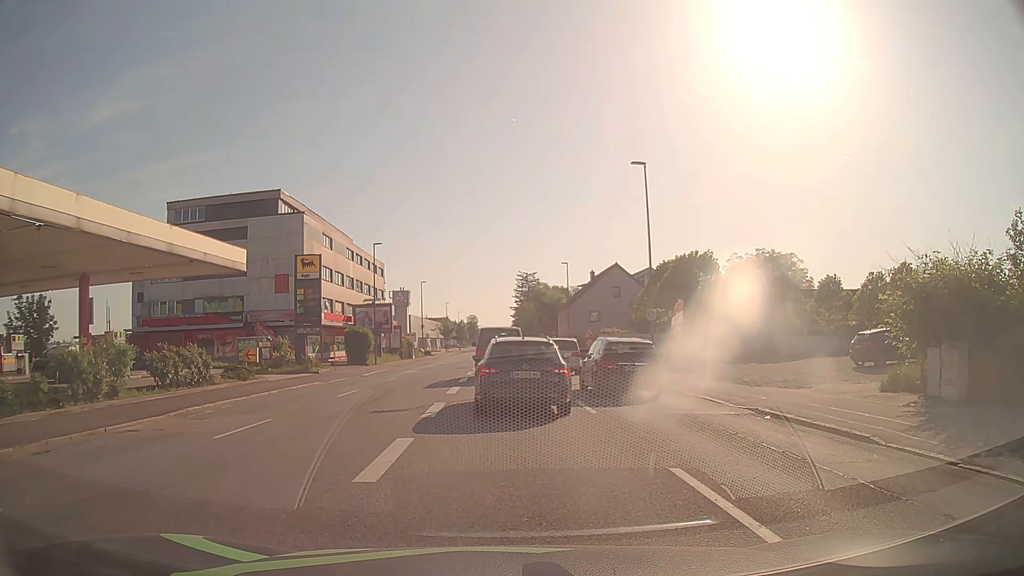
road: tertiary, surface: asphalt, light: Day
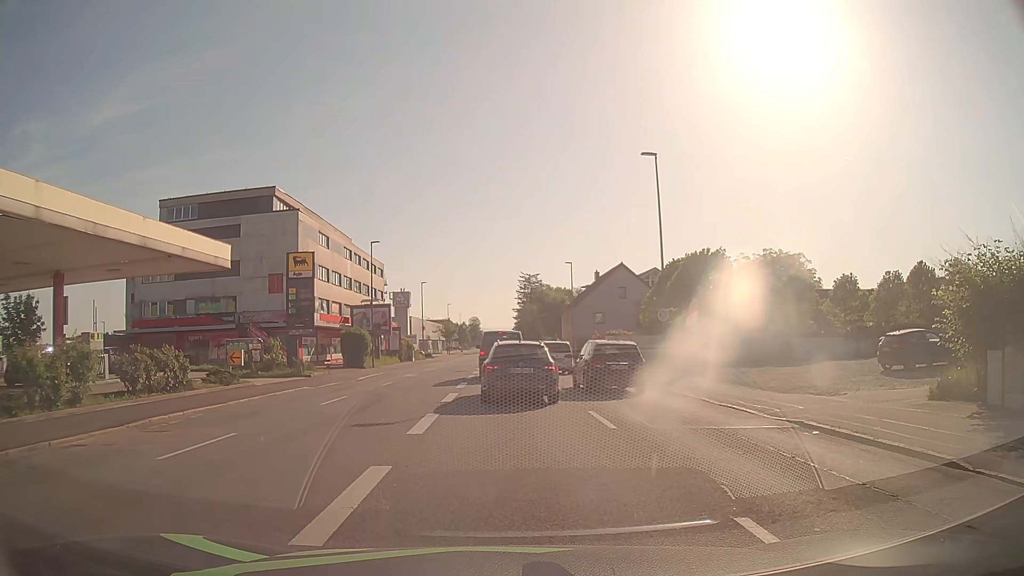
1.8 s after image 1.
(0.0, +2.3) m; -1°
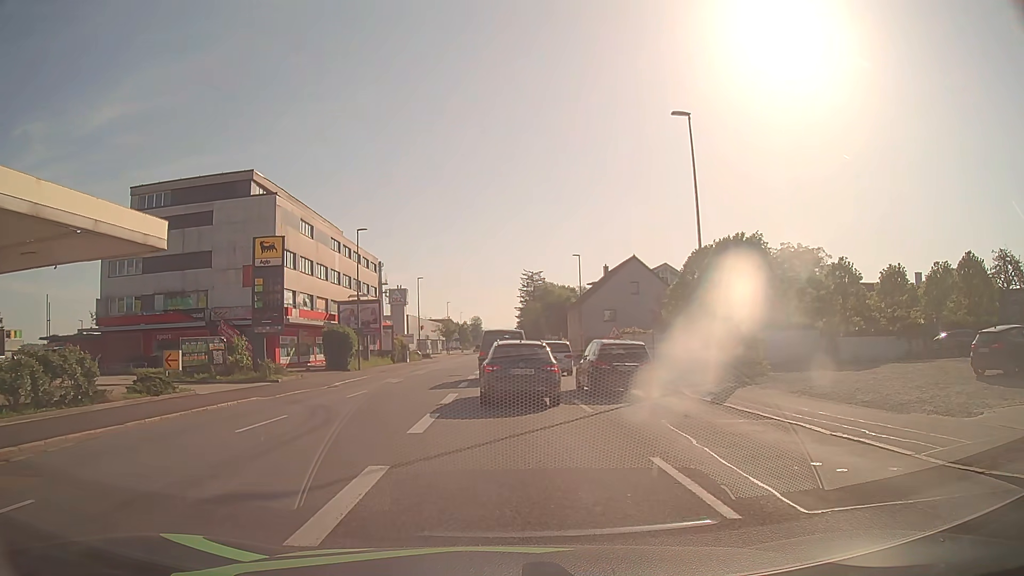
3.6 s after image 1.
(0.0, +6.2) m; 0°
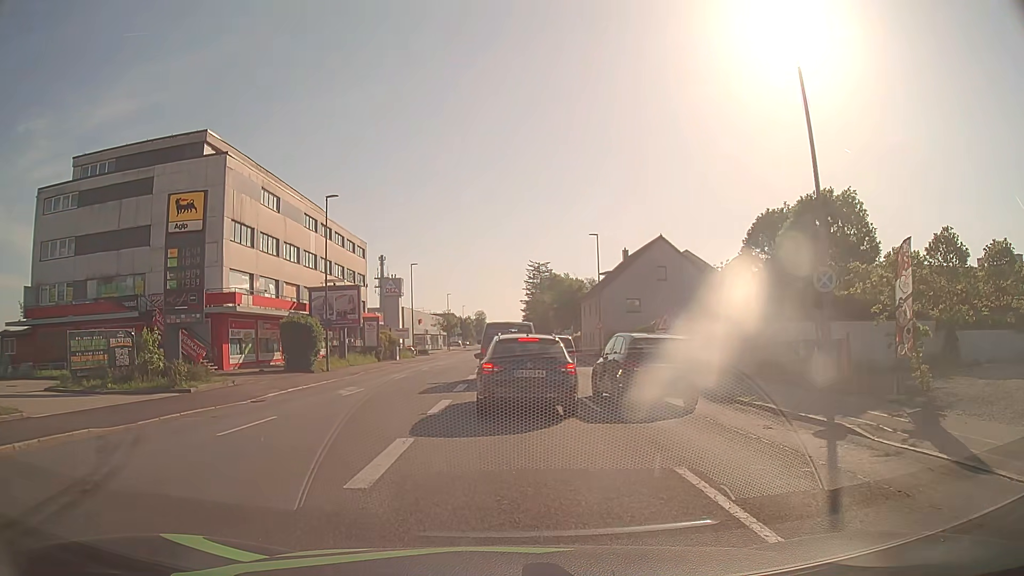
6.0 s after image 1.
(-0.1, +10.0) m; -1°
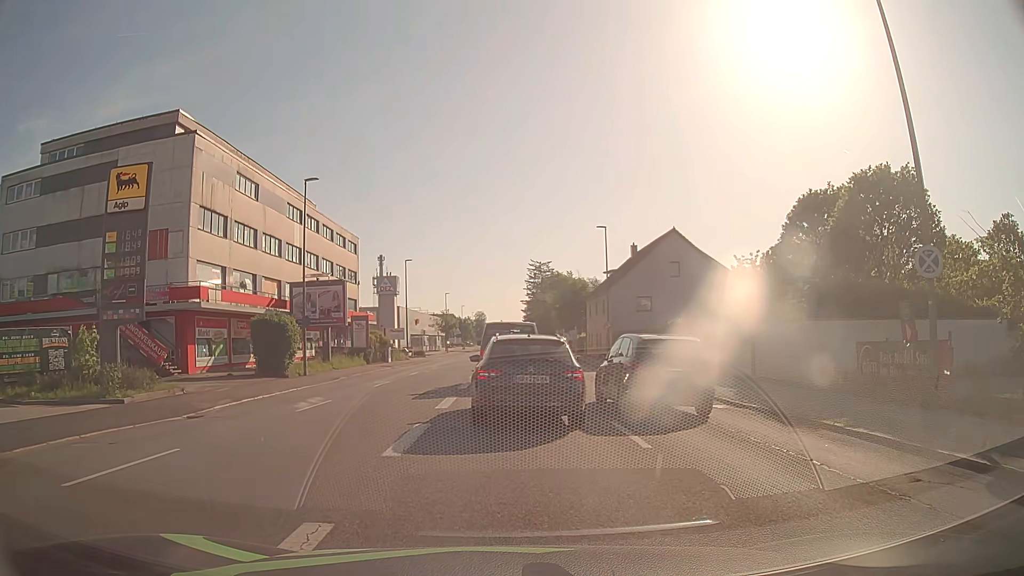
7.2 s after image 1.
(0.0, +4.5) m; 0°
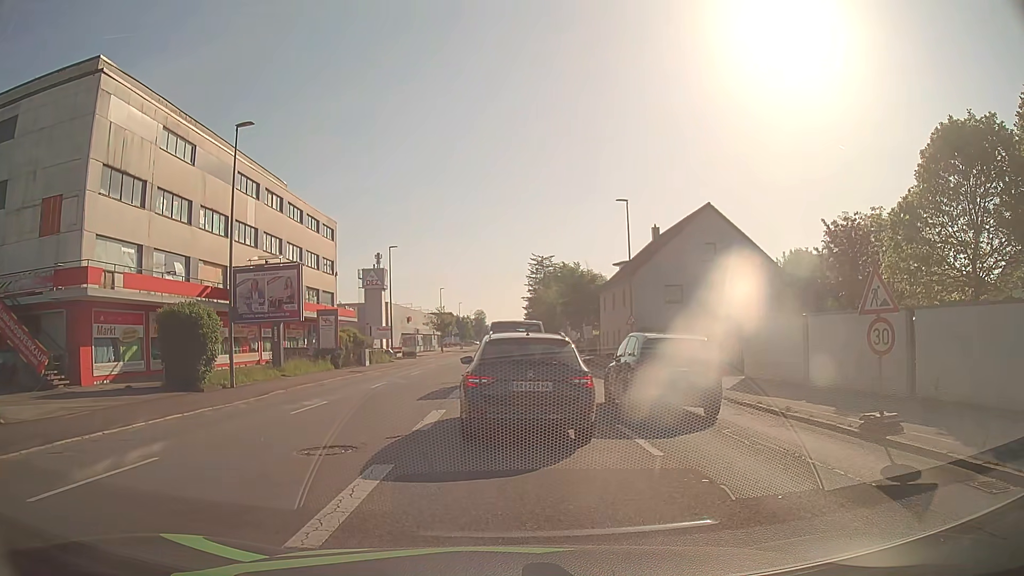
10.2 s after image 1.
(0.0, +9.5) m; -1°
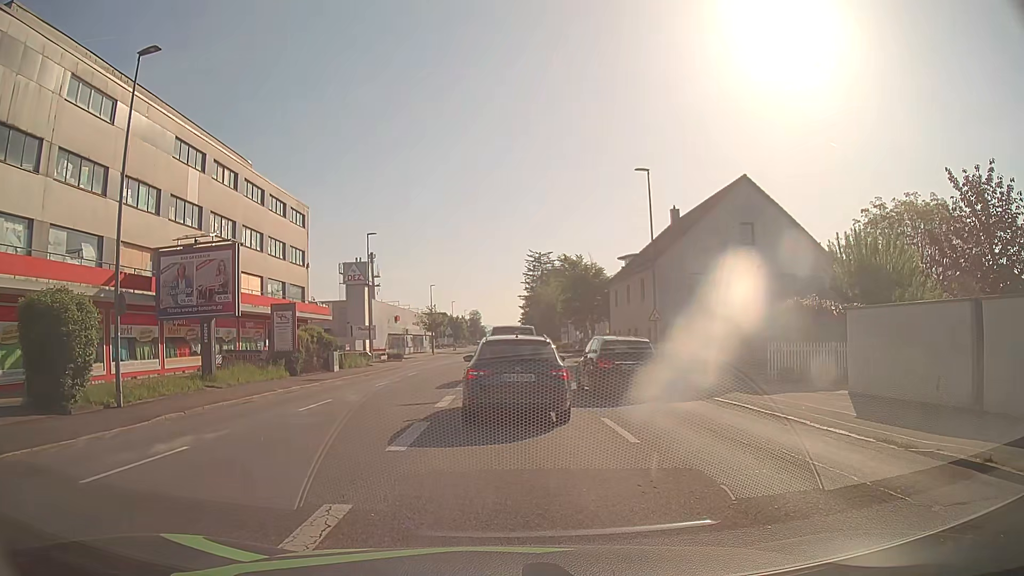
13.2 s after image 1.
(+0.1, +7.9) m; +2°
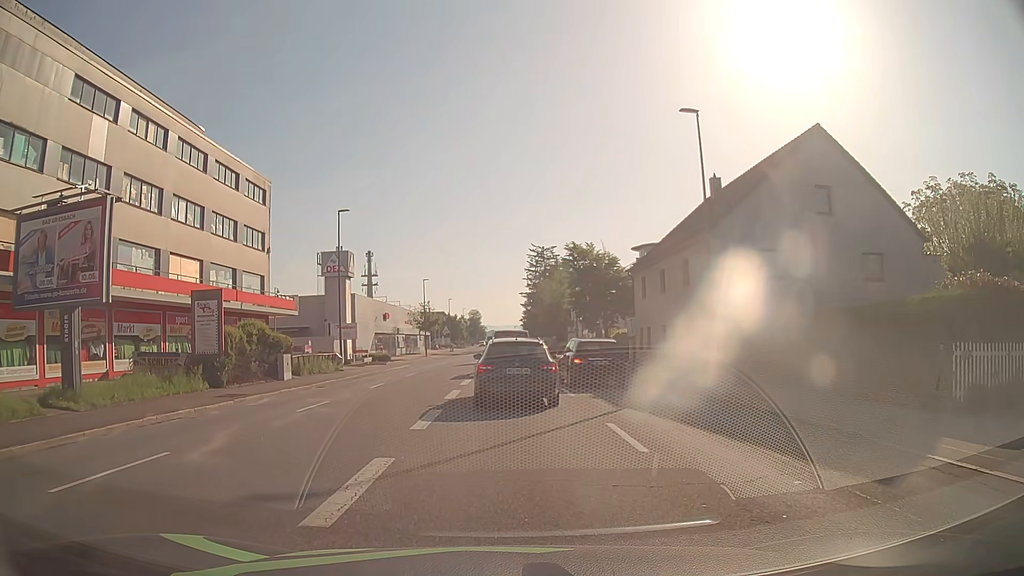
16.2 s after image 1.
(-0.1, +9.7) m; -1°
(0, +10) (0, +20) (0, +30) (0, +40) (0, +50) (0, +60) (0, +70) (0, +80) (0, +90) (0, +100) m
